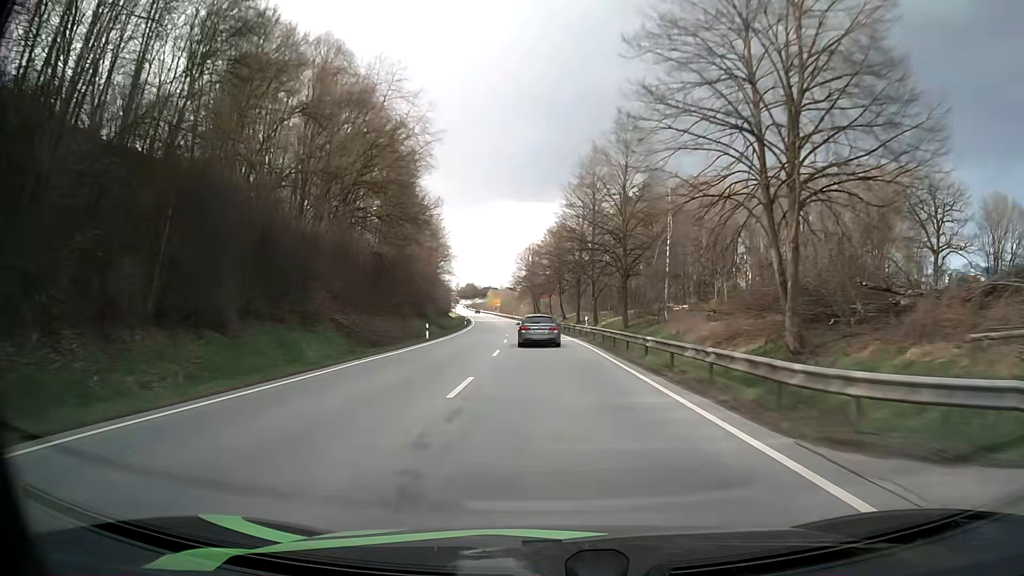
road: primary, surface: asphalt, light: Day
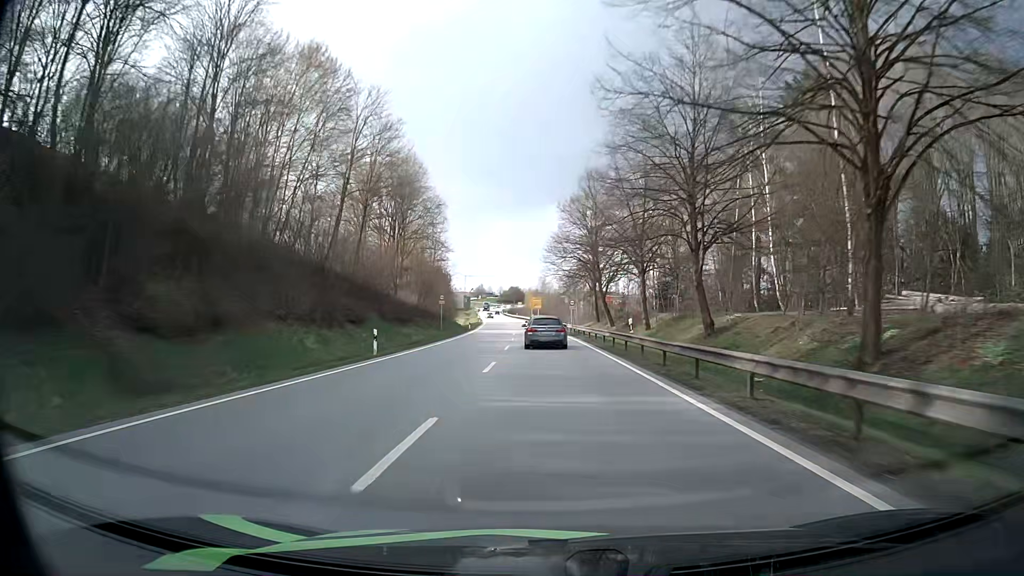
(-2.6, +66.5) m; -5°
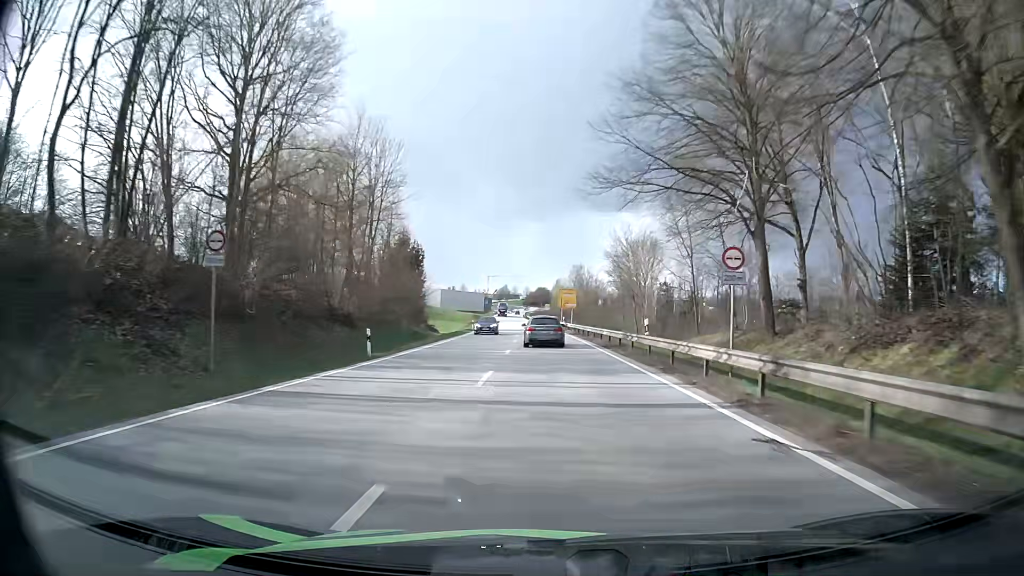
(-0.9, +52.0) m; -2°
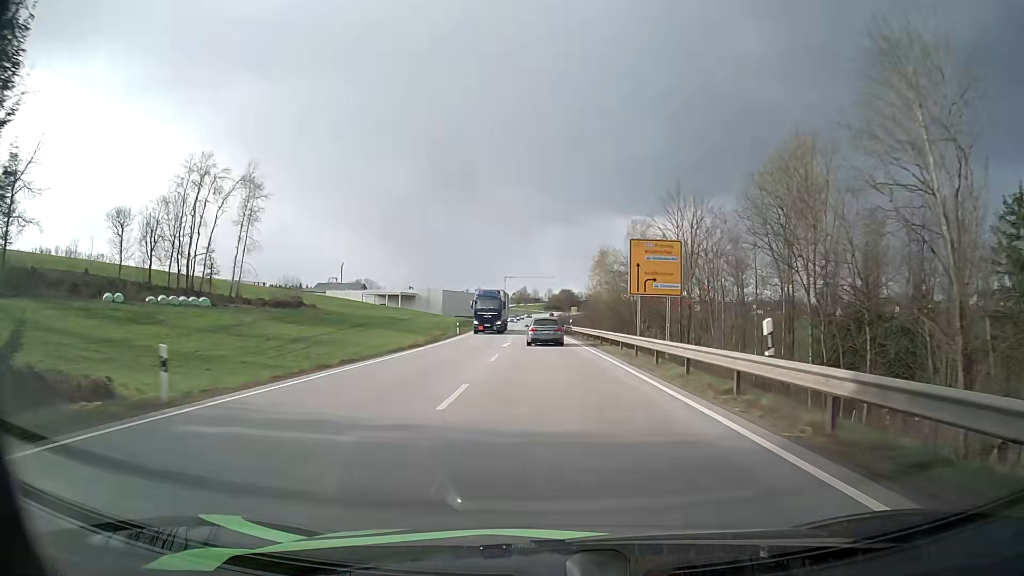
(-1.3, +63.6) m; -2°
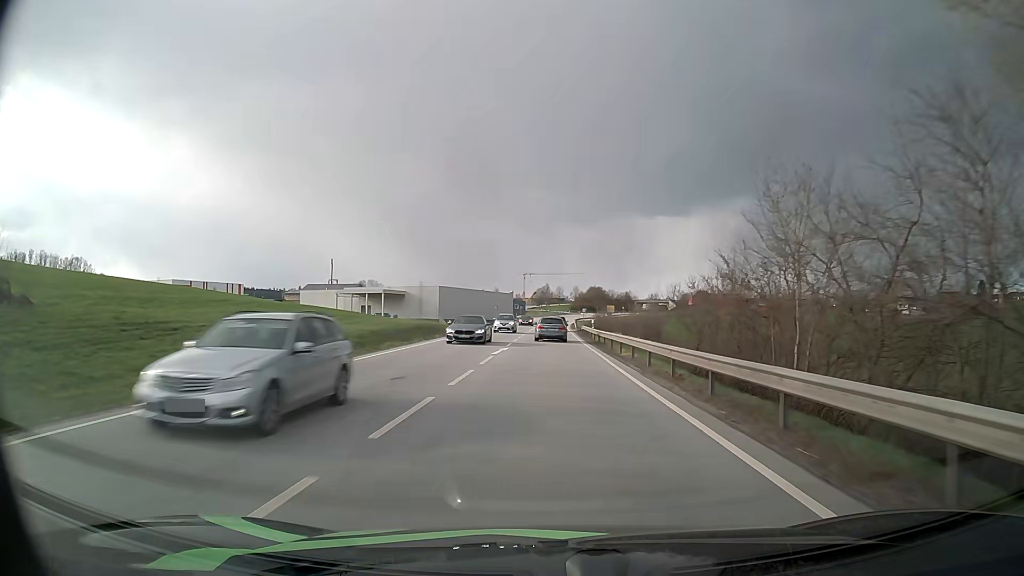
(-1.0, +63.5) m; -2°
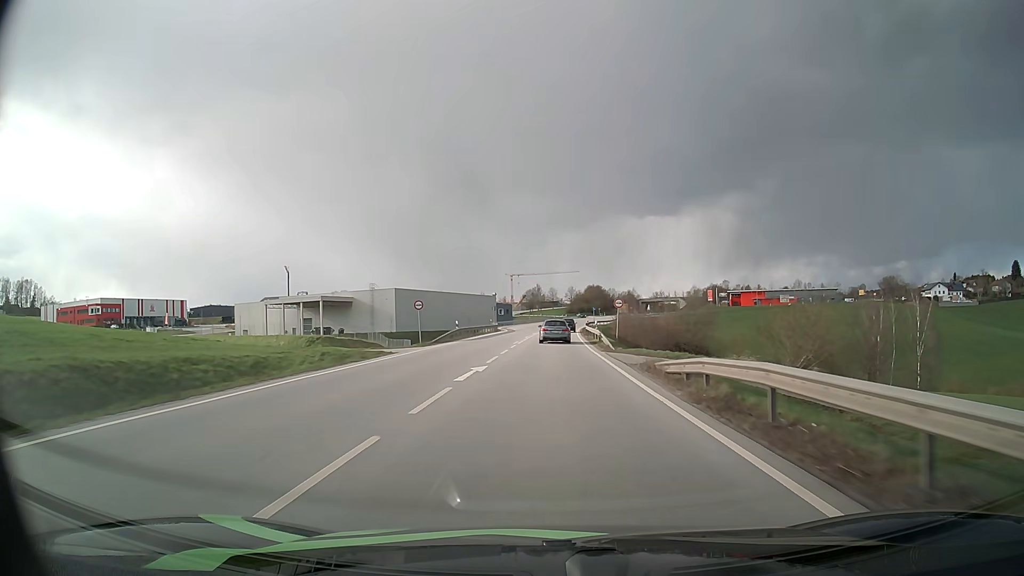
(0.0, +52.1) m; +1°
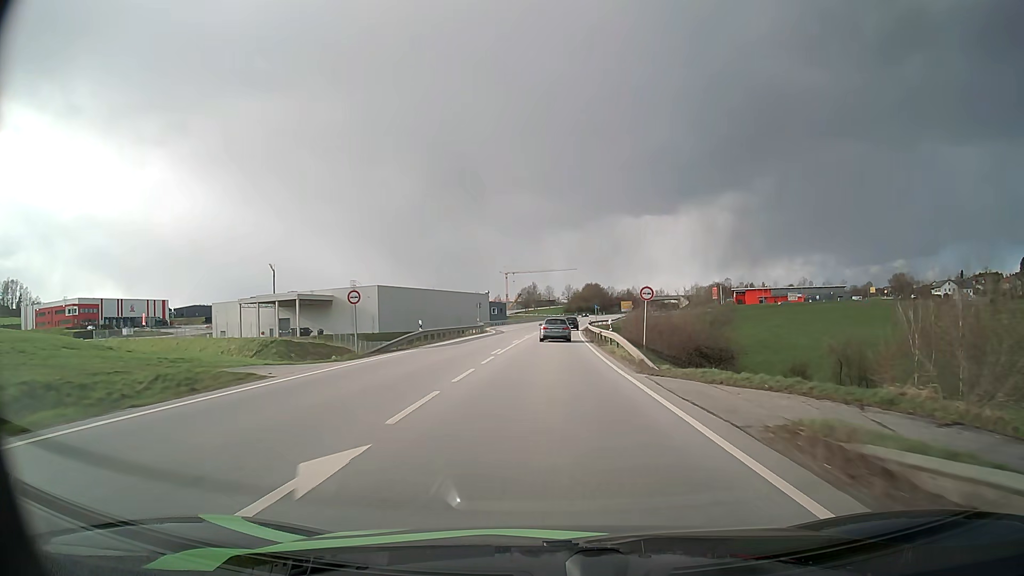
(0.0, +13.2) m; 0°
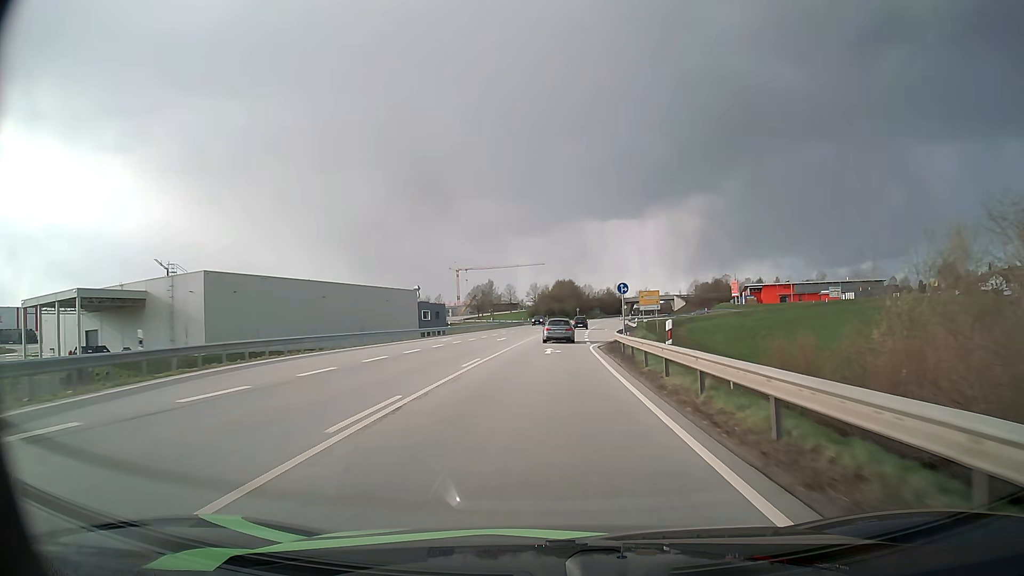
(+1.4, +67.0) m; +3°
(0, +10) (0, +20) (0, +30) (+1, +40) (+1, +50) (+2, +60) (+2, +70) (+3, +80) (+4, +90) (+5, +100) m
